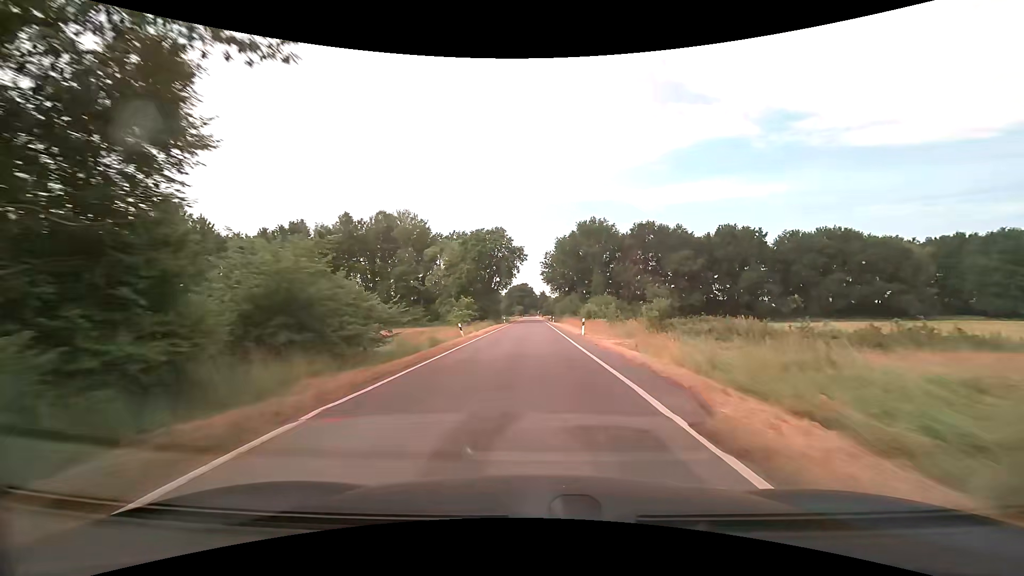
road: tertiary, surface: asphalt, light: Day
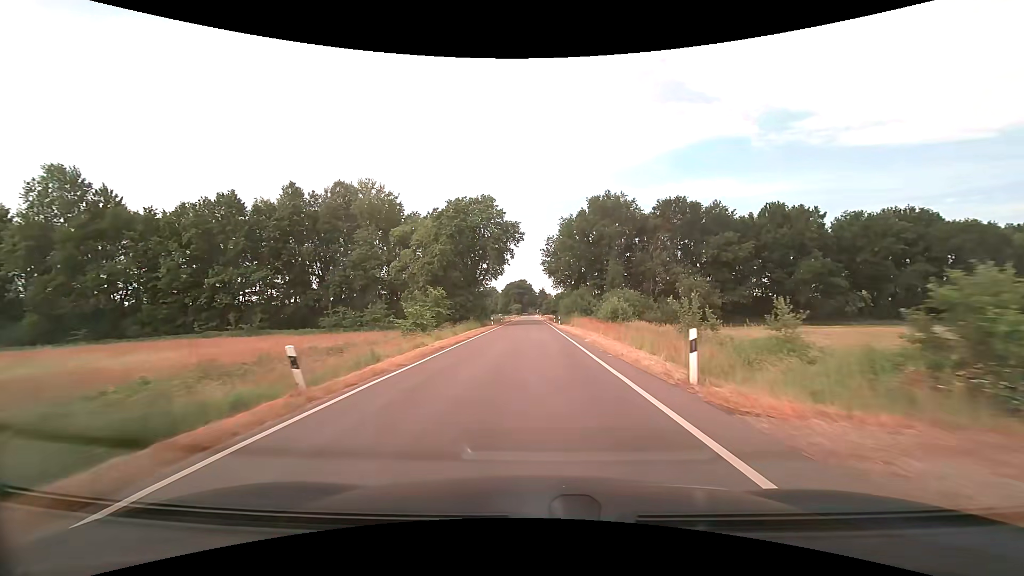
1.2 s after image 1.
(+0.1, +21.5) m; 0°
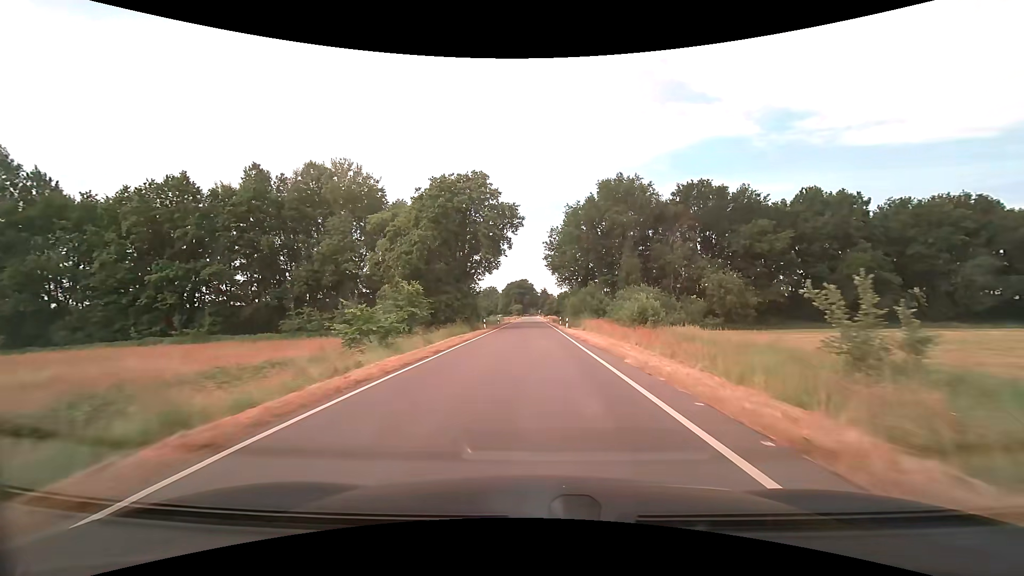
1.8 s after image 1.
(0.0, +10.6) m; 0°
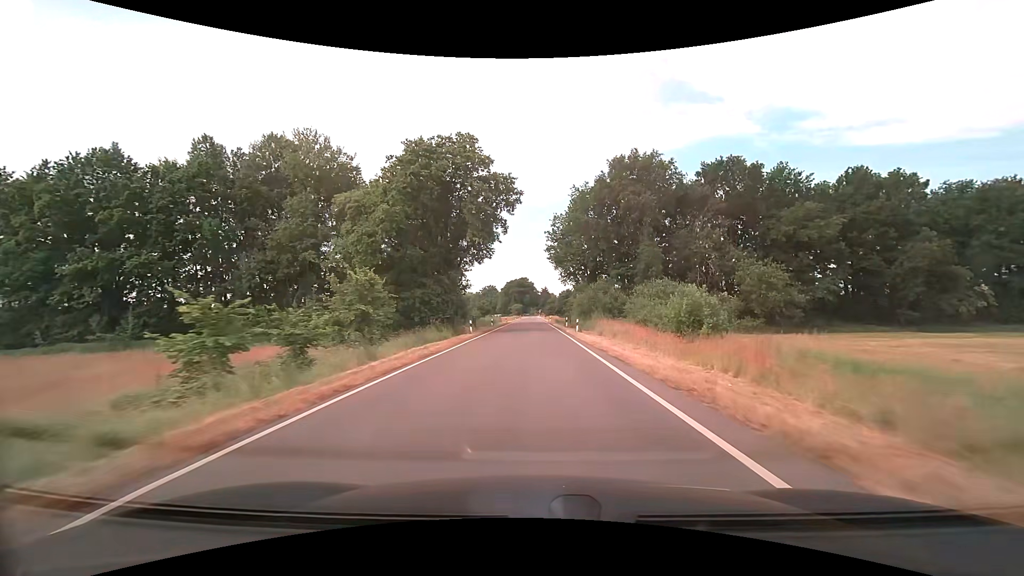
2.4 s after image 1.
(0.0, +10.5) m; 0°
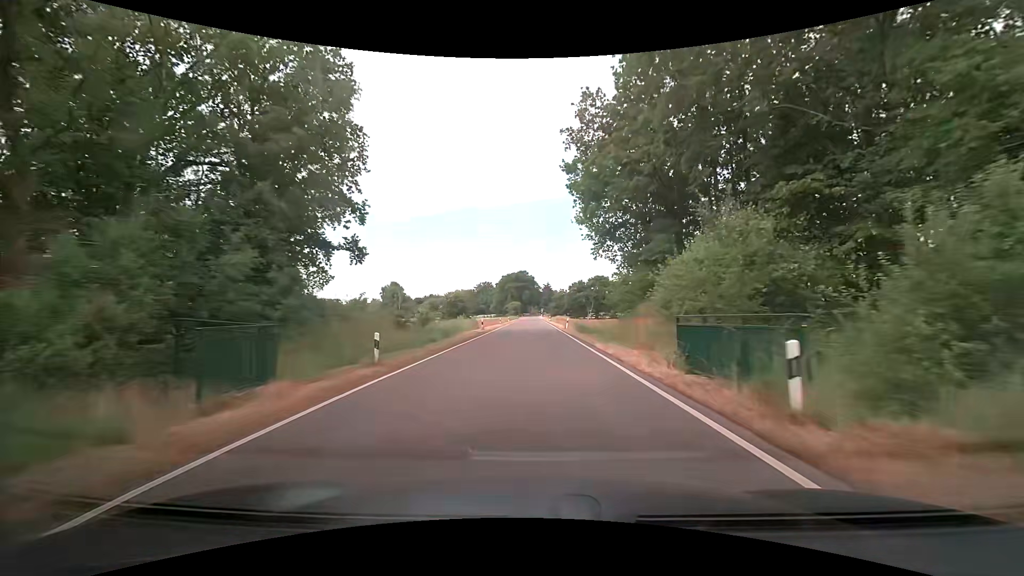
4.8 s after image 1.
(0.0, +41.3) m; 0°
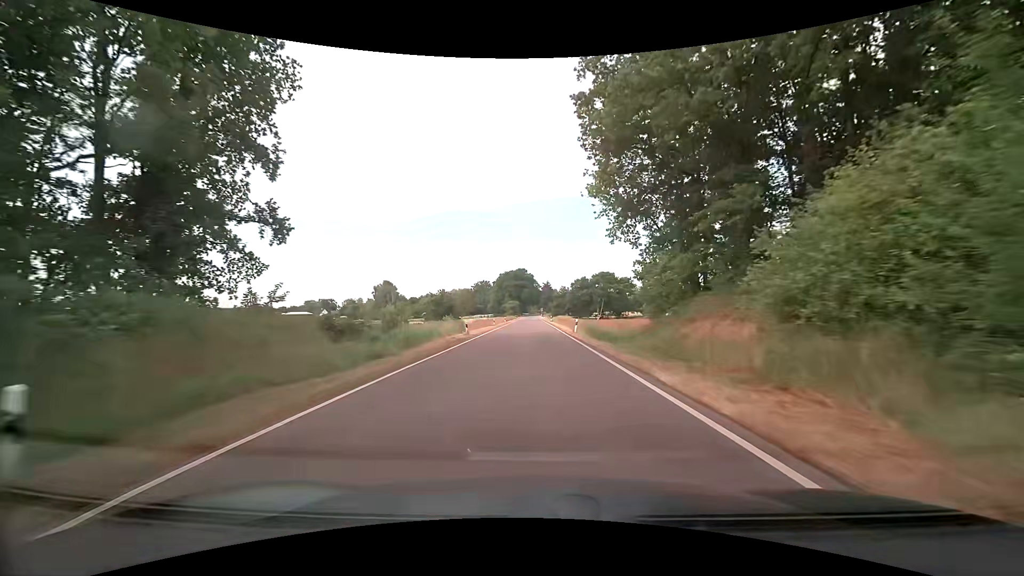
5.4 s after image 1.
(0.0, +10.1) m; 0°
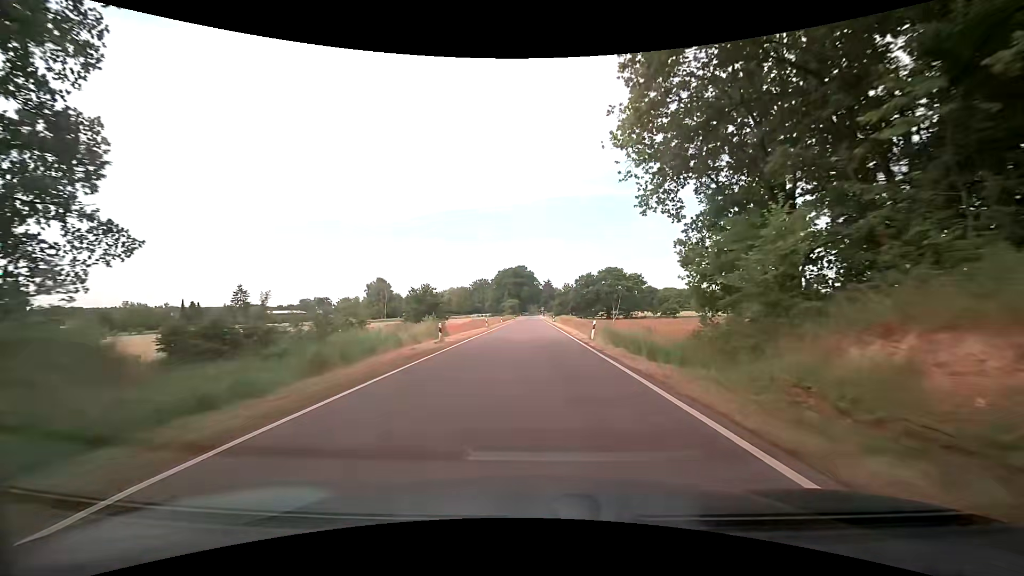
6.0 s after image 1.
(0.0, +10.0) m; 0°
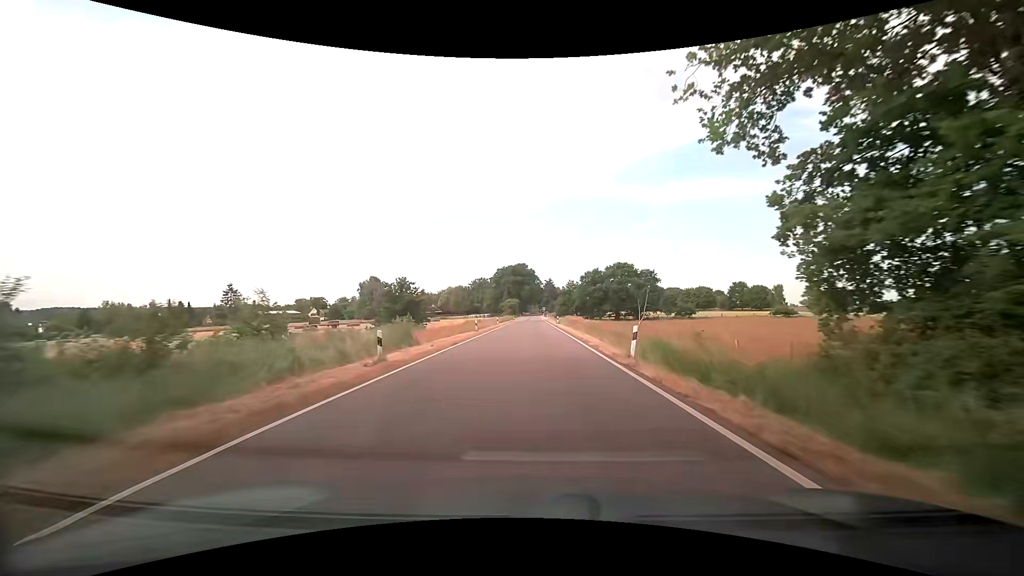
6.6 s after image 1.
(0.0, +9.9) m; 0°
(0, +10) (0, +20) (0, +30) (0, +40) (0, +50) (0, +60) (0, +70) (0, +80) (0, +90) (0, +100) m
